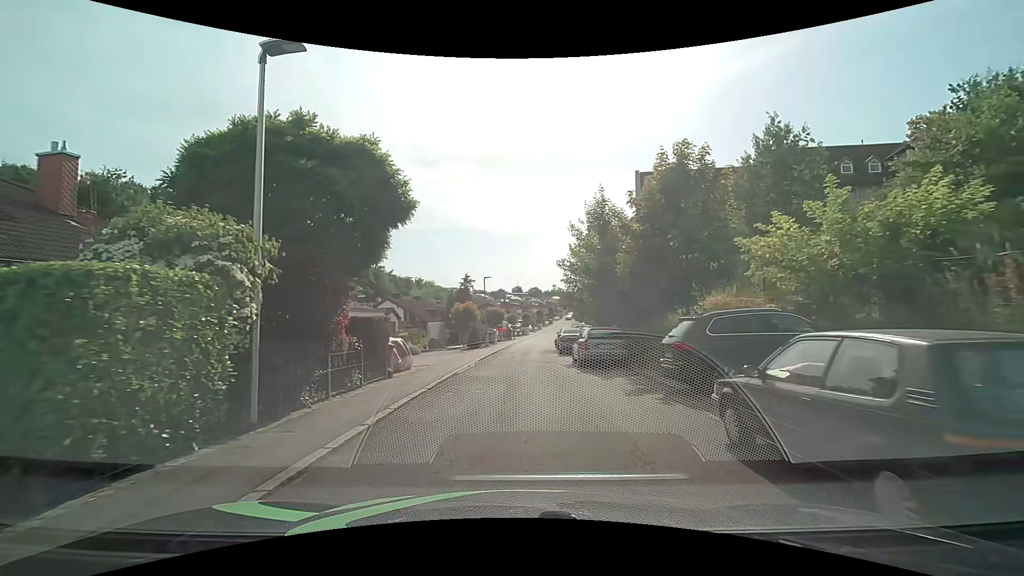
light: Day
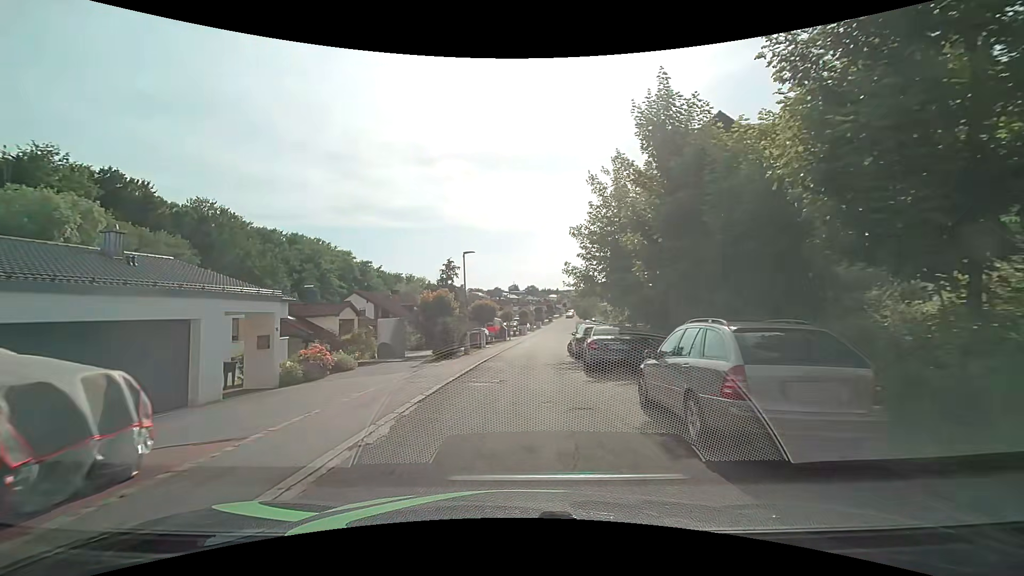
(+0.2, +11.8) m; +1°
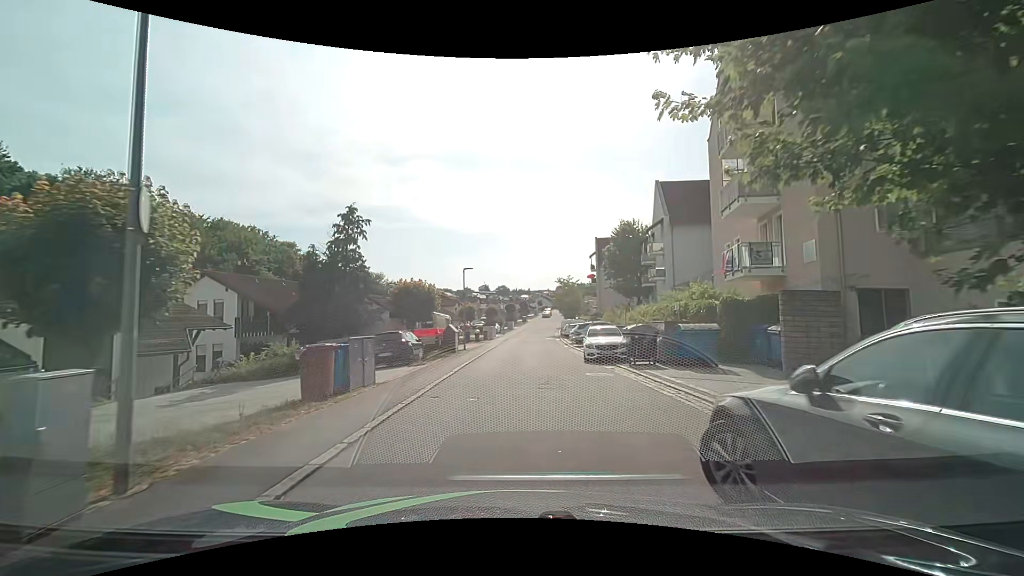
(+0.6, +20.1) m; +4°
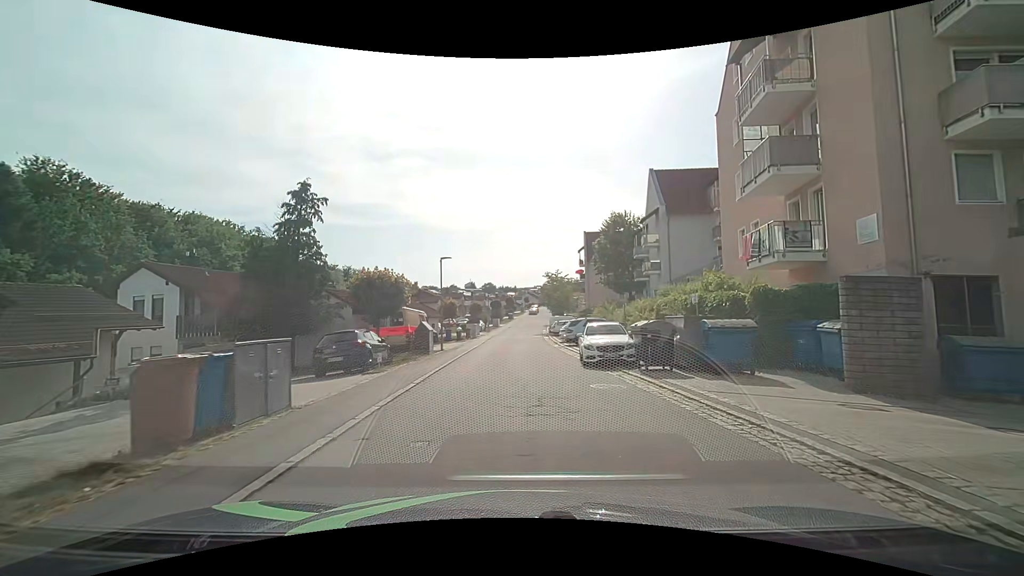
(0.0, +3.7) m; +2°
(0, +10) (+1, +20) (+1, +30) (+1, +40) (+1, +50) (+1, +60) (+2, +70) (+2, +80) (+3, +90) (+4, +100) m
